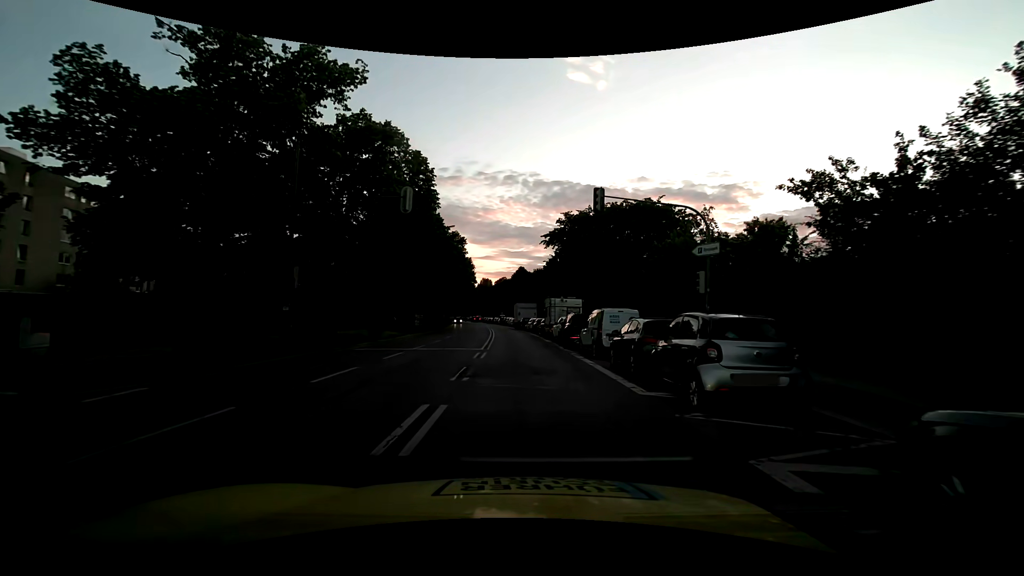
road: secondary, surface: asphalt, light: Day
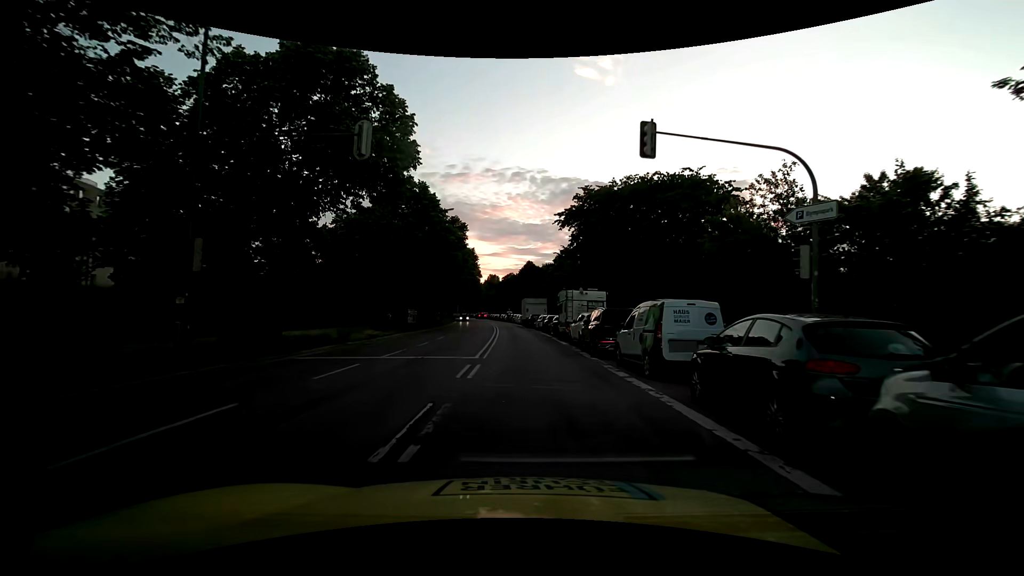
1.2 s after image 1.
(-0.1, +6.3) m; -1°
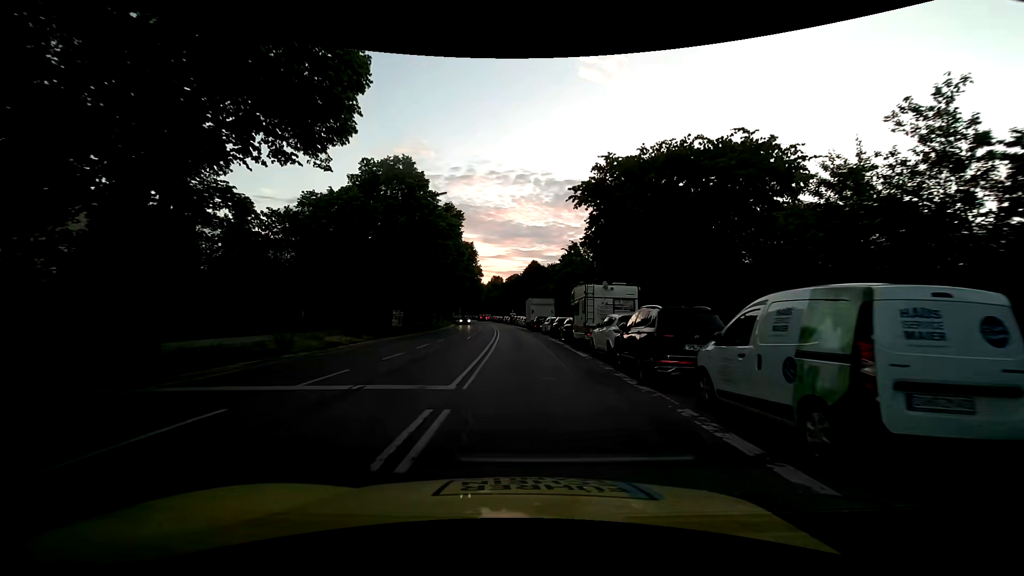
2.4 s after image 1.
(0.0, +6.4) m; 0°
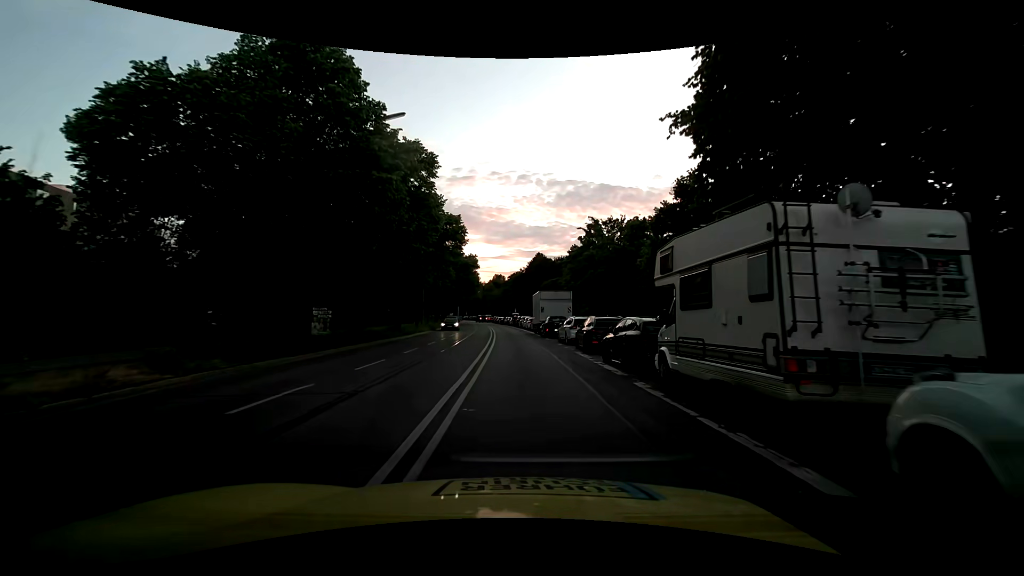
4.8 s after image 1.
(-0.2, +14.6) m; 0°
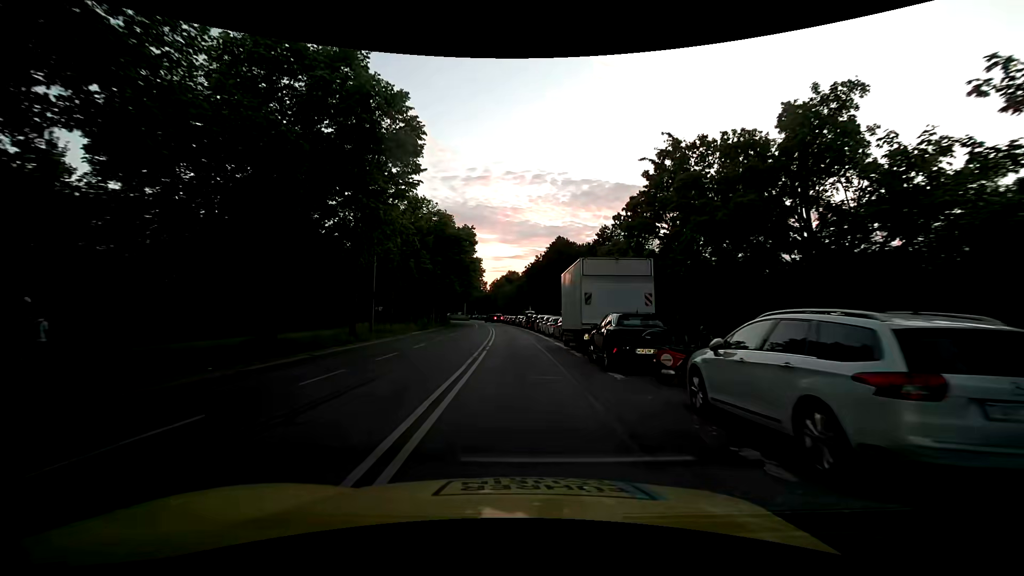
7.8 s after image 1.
(-0.3, +21.3) m; -2°
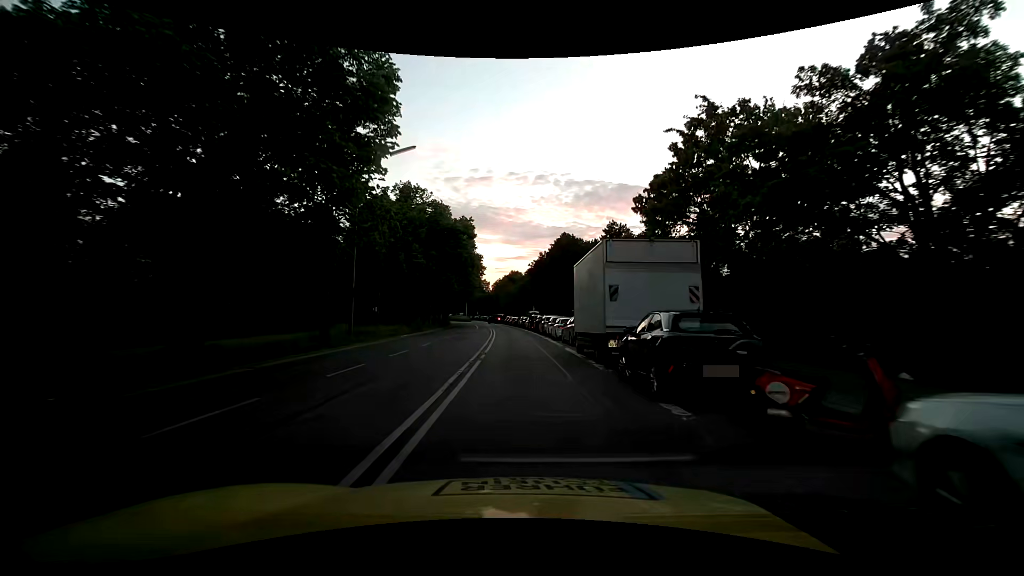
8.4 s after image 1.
(0.0, +4.3) m; 0°
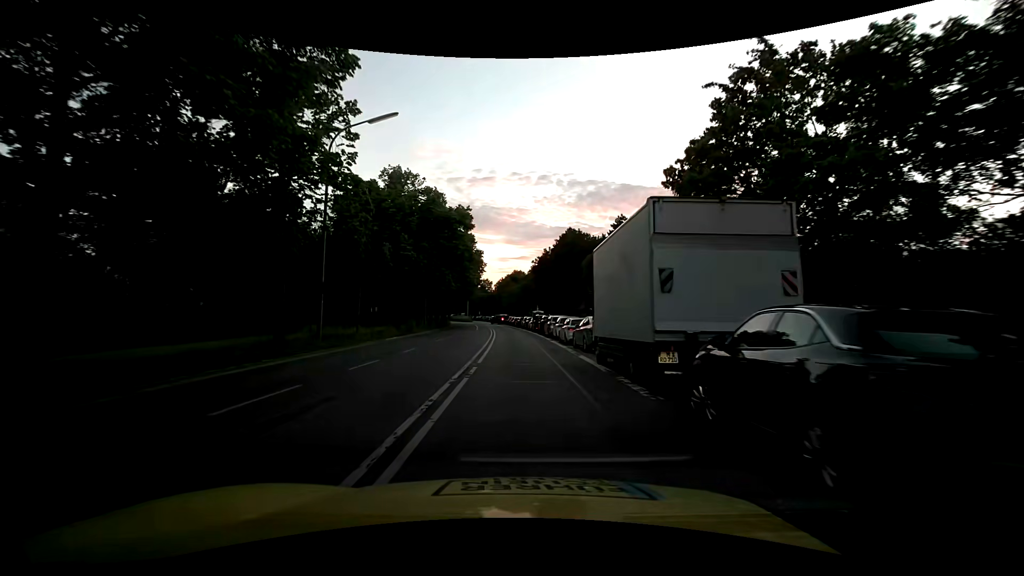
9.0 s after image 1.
(0.0, +4.6) m; 0°
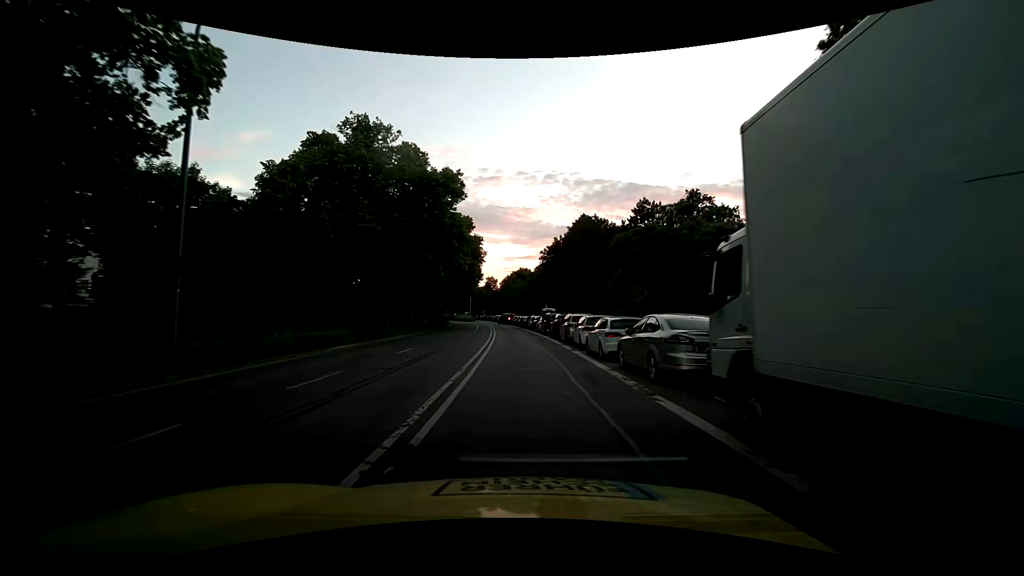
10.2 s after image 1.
(-0.1, +9.7) m; -2°
